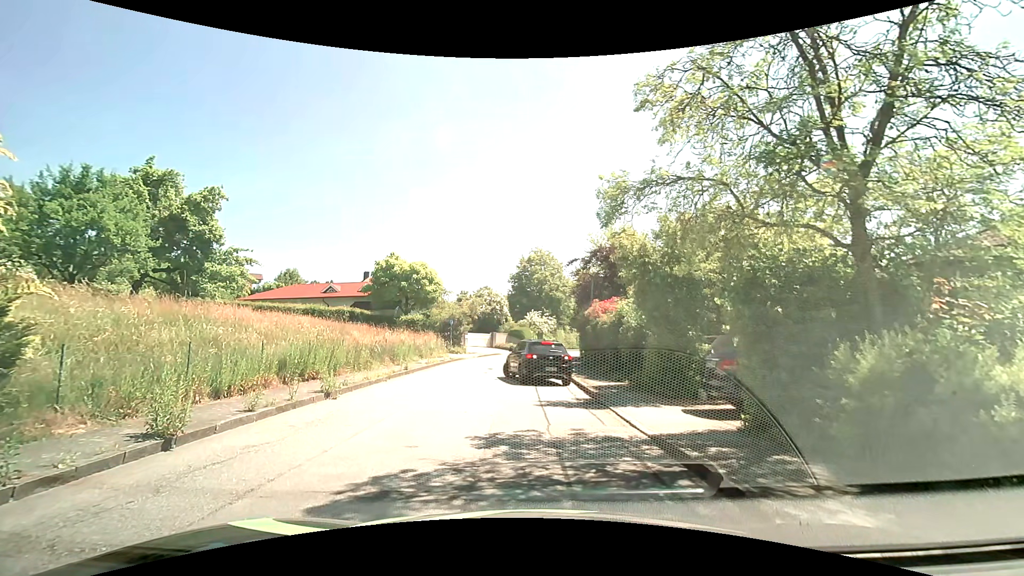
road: residential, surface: asphalt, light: Day
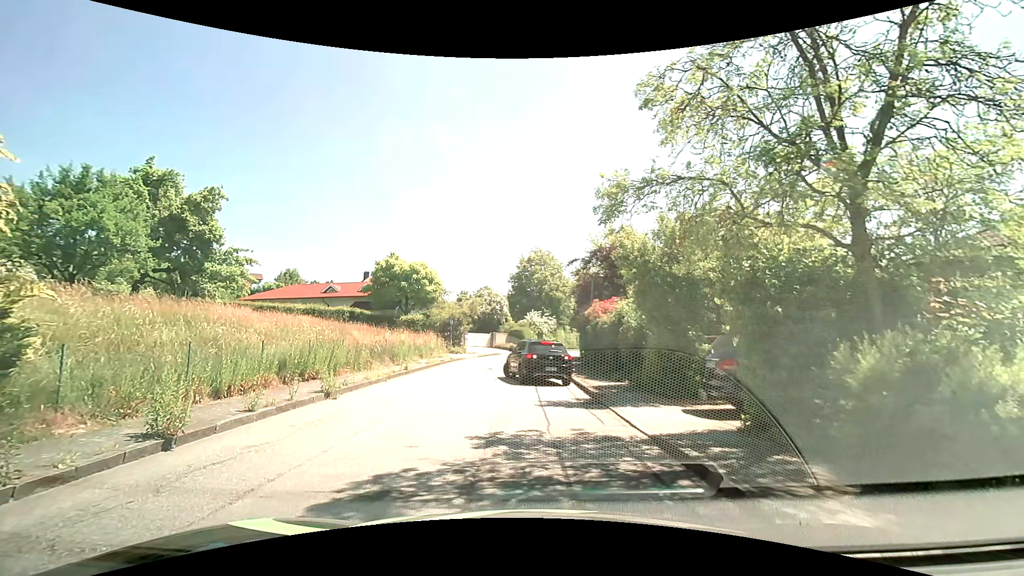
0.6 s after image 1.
(0.0, 0.0) m; 0°
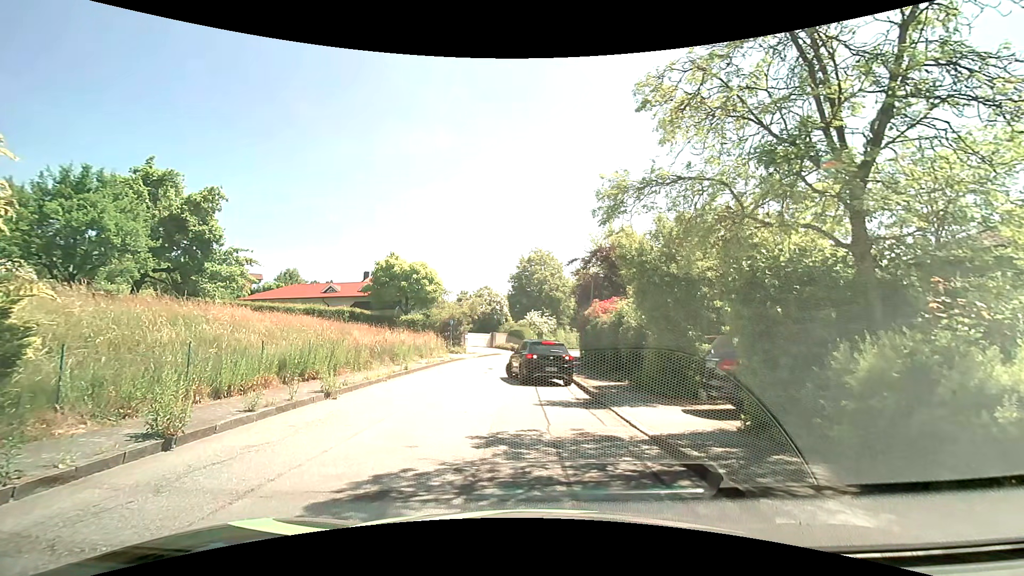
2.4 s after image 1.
(0.0, 0.0) m; 0°
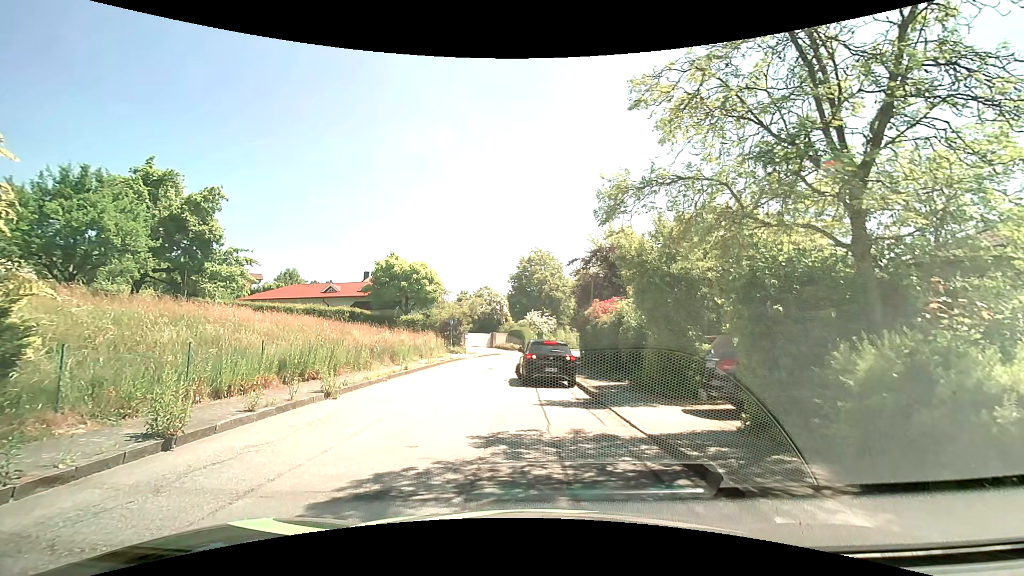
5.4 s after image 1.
(0.0, 0.0) m; 0°
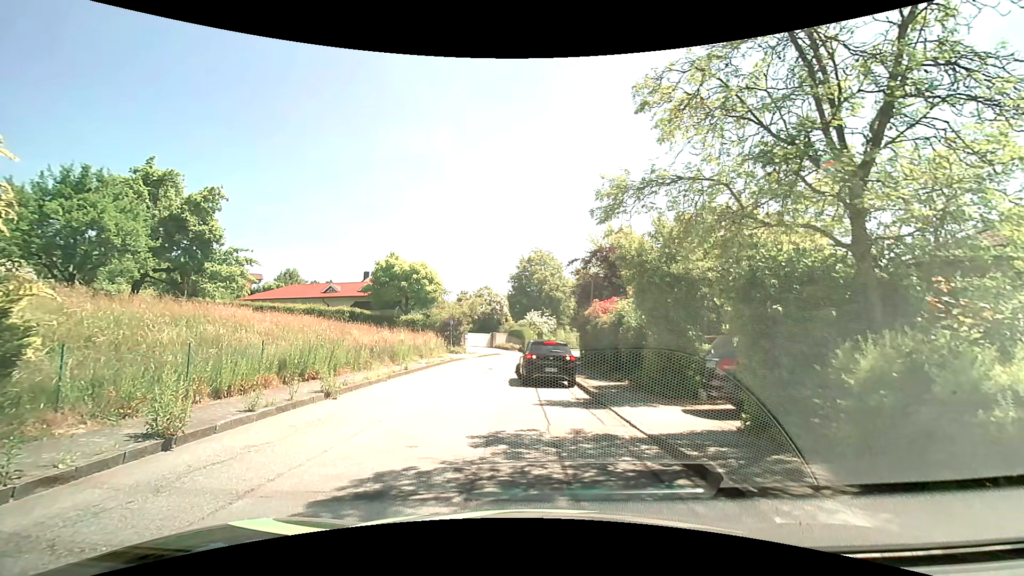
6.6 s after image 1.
(0.0, 0.0) m; 0°
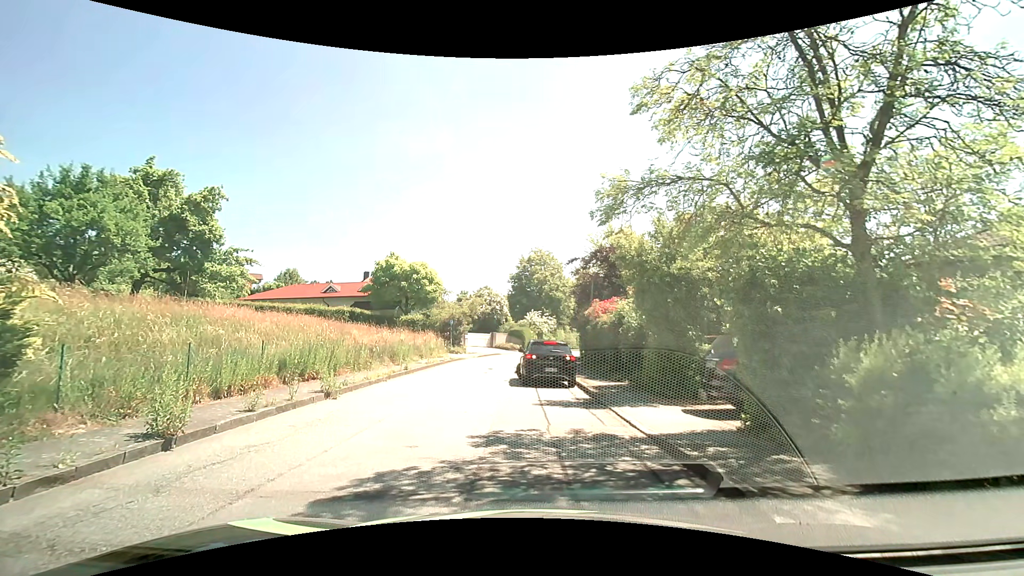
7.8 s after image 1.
(0.0, 0.0) m; 0°
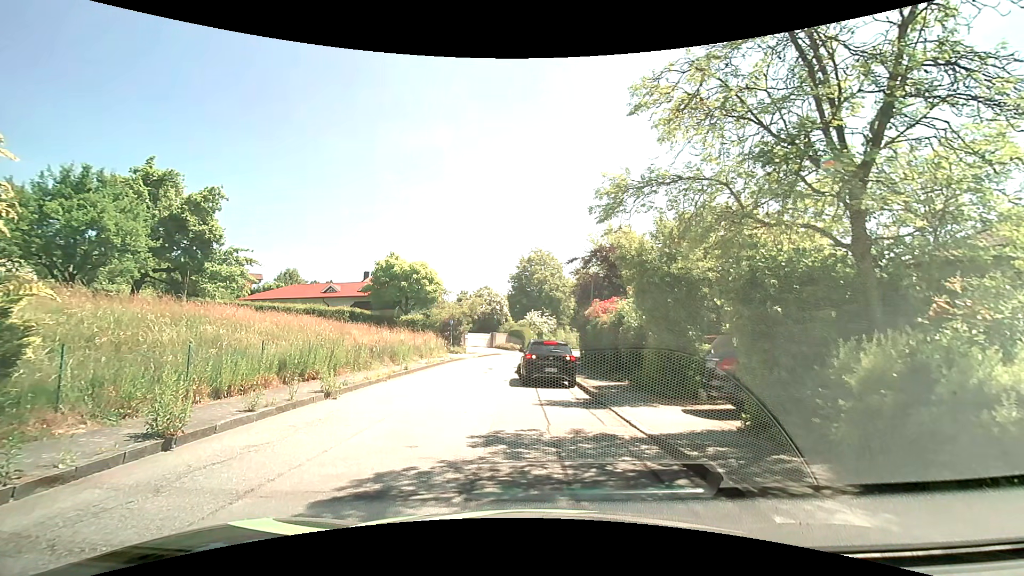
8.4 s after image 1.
(0.0, 0.0) m; 0°
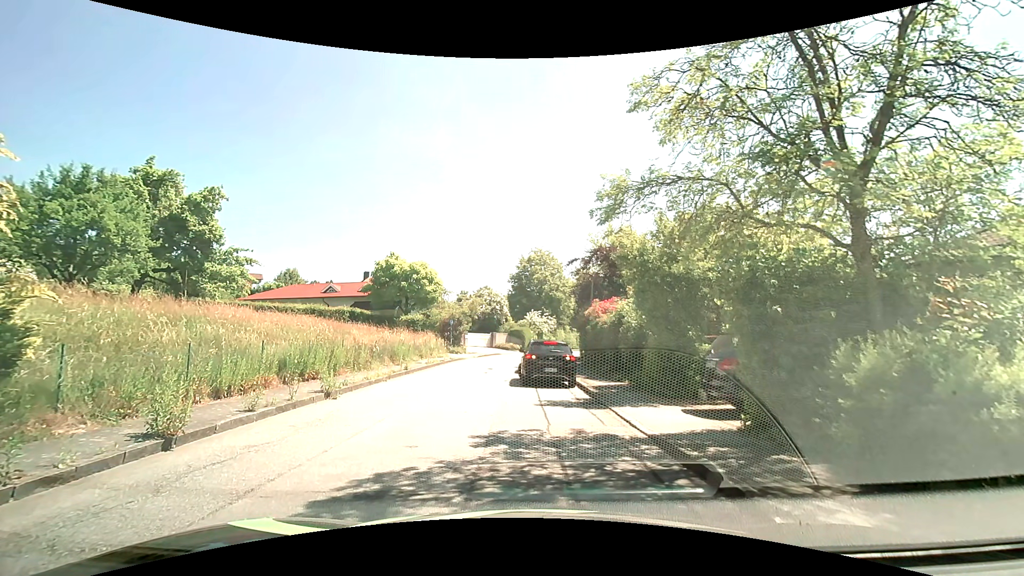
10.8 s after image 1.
(0.0, 0.0) m; 0°
(-1, +10) (-2, +20) (-1, +30) (+1, +39) (+4, +49) (+7, +59) (+11, +68) (+15, +77) (+20, +86) (+25, +94) m
